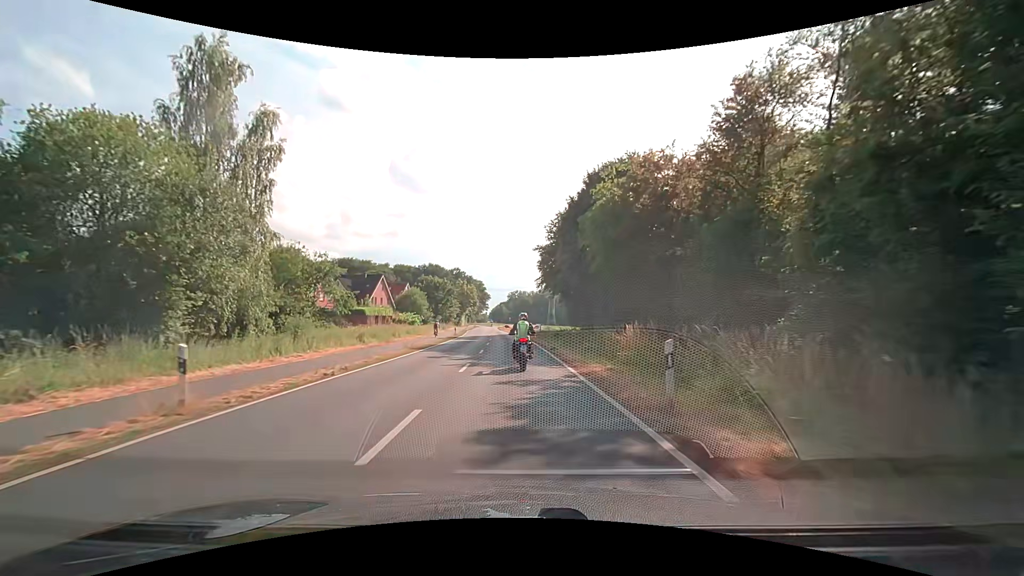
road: tertiary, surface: asphalt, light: Day
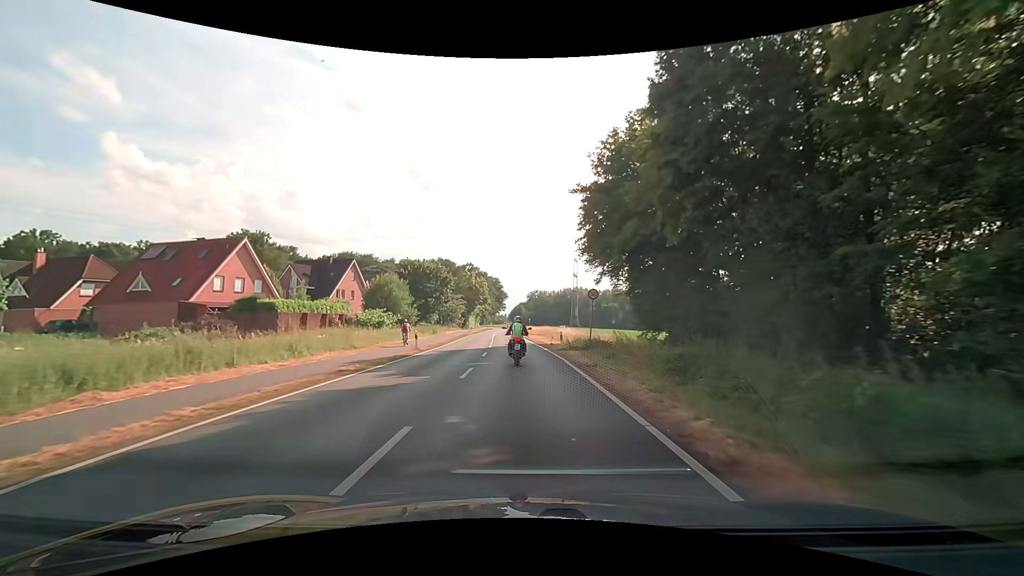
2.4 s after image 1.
(-0.6, +28.4) m; -2°
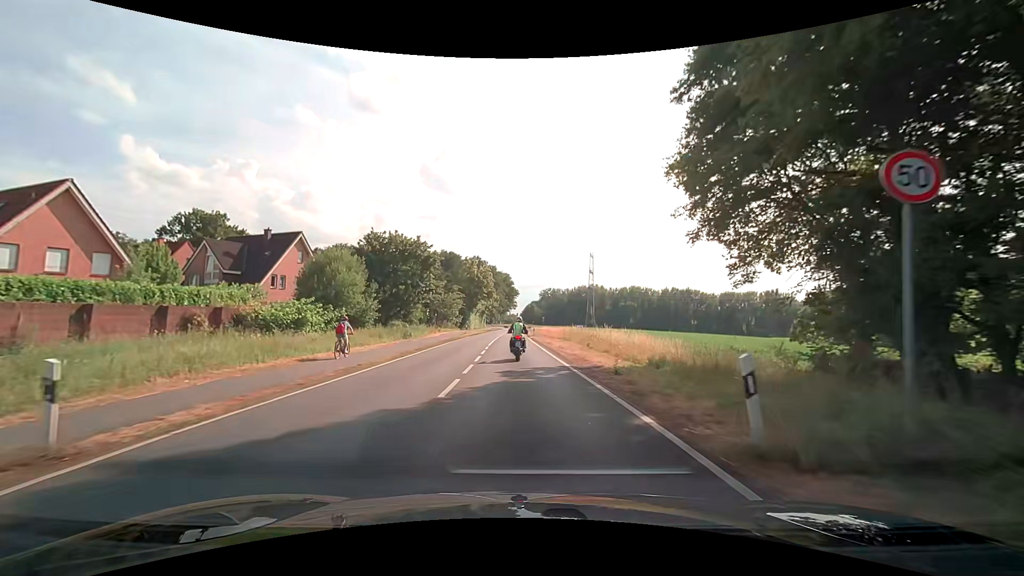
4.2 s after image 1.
(-0.4, +21.8) m; -2°
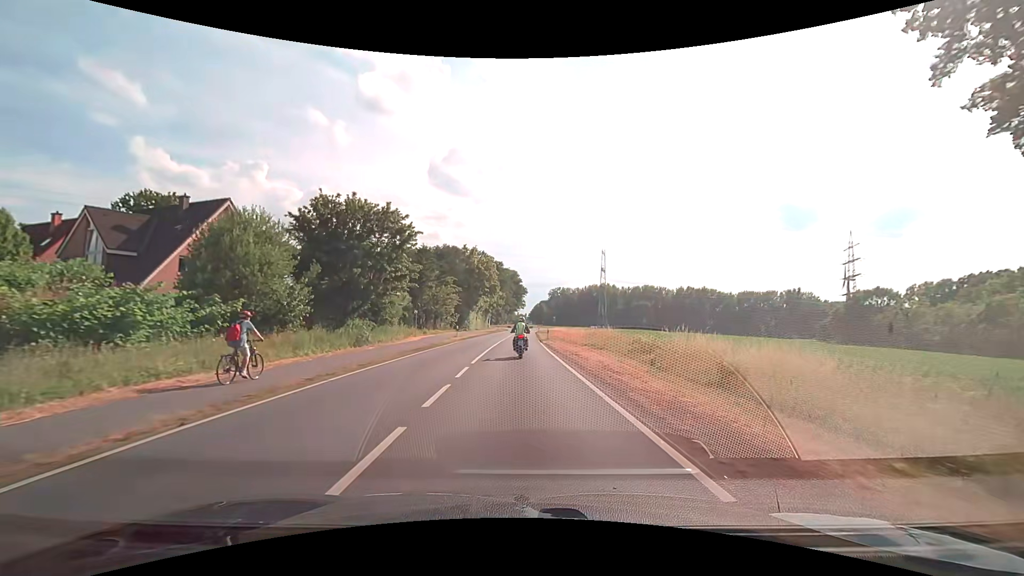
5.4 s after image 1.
(-0.1, +14.8) m; -1°
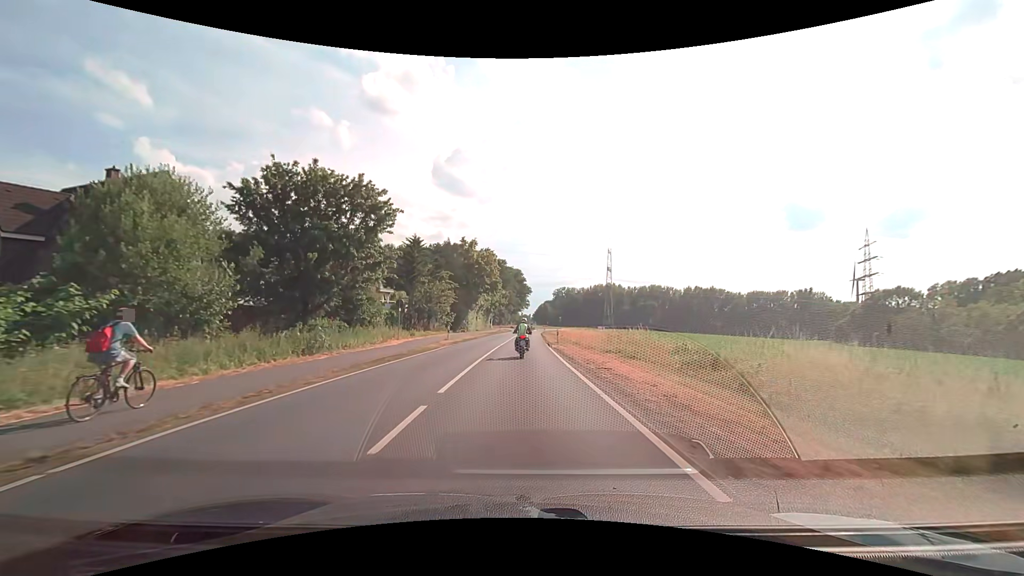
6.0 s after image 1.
(0.0, +7.4) m; 0°
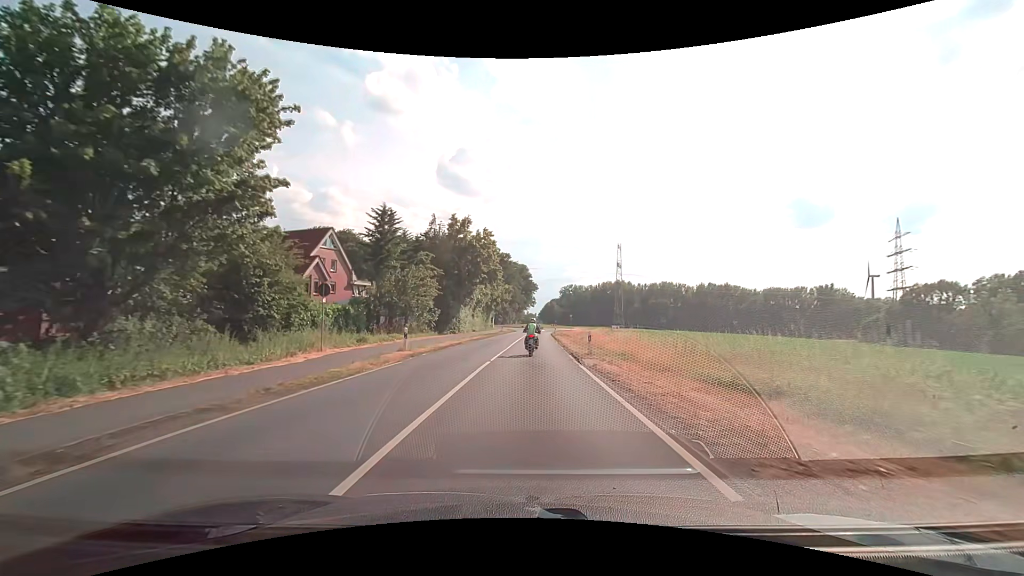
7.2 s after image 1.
(-0.1, +14.8) m; -1°
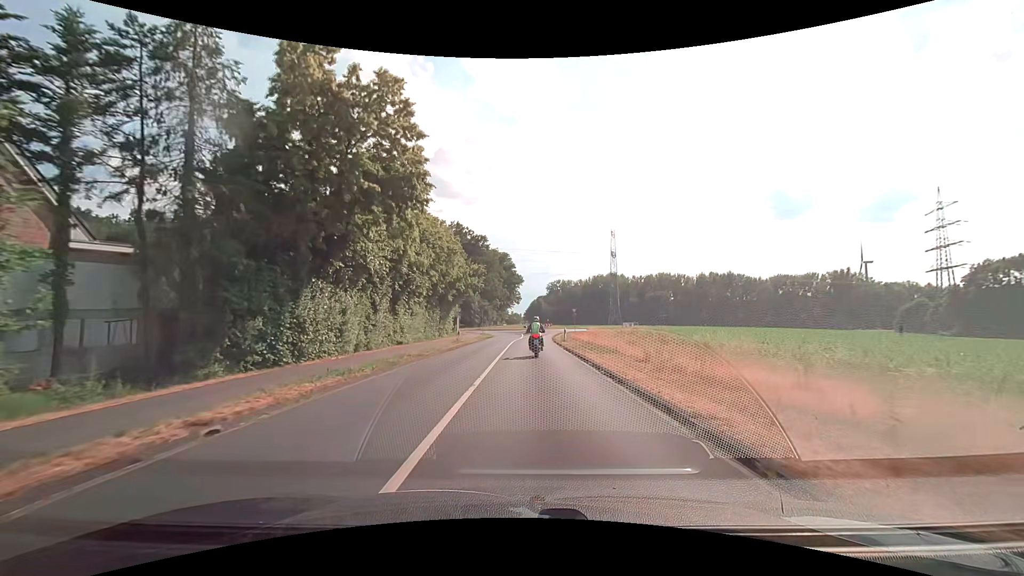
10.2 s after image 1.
(+0.5, +36.9) m; +2°
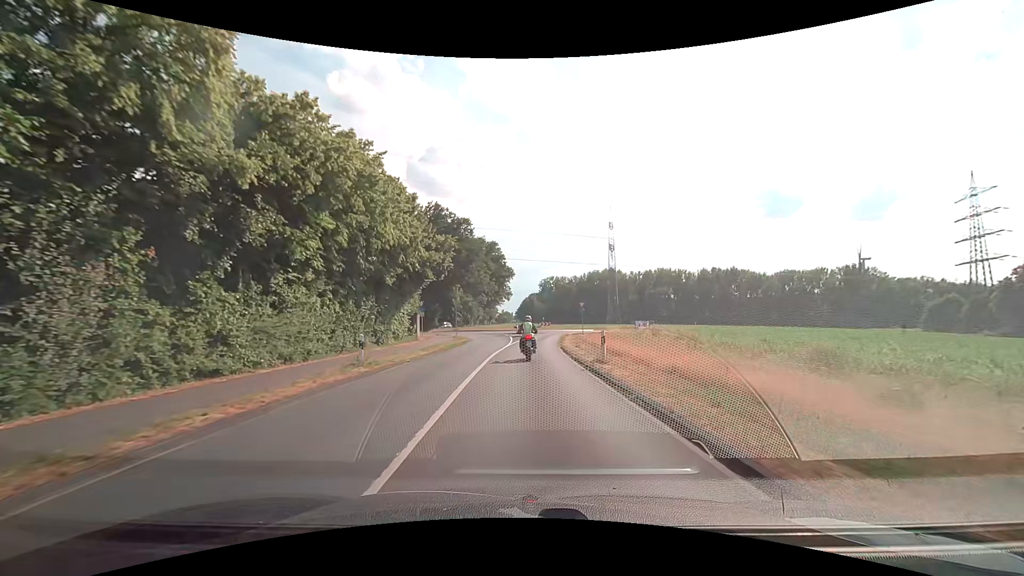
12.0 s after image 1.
(+0.2, +20.5) m; +1°
(0, +10) (0, +20) (0, +30) (+1, +40) (+2, +50) (+3, +60) (+8, +68) (+12, +78) (+11, +88) (+7, +96) m
